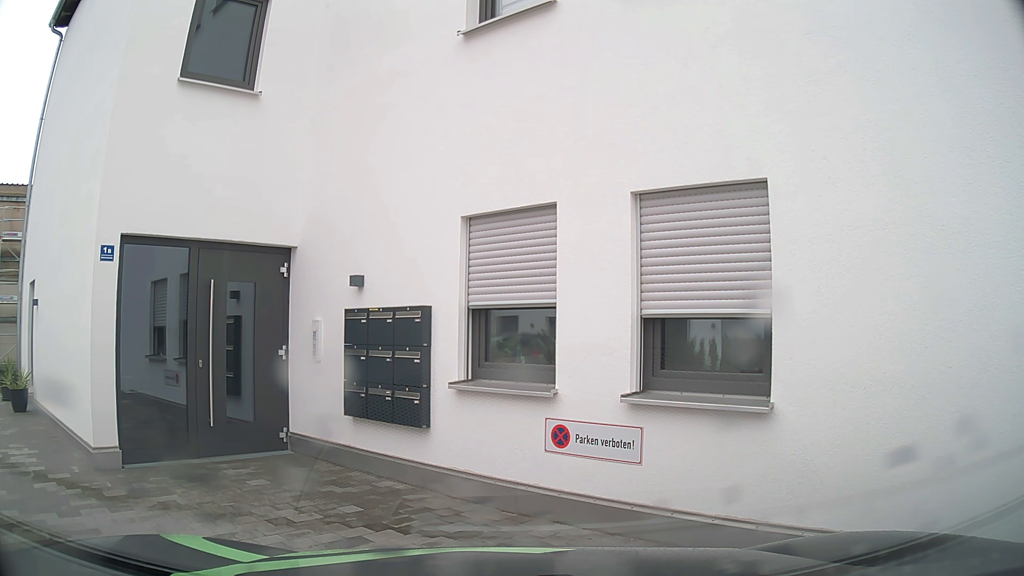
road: tertiary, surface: asphalt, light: Day
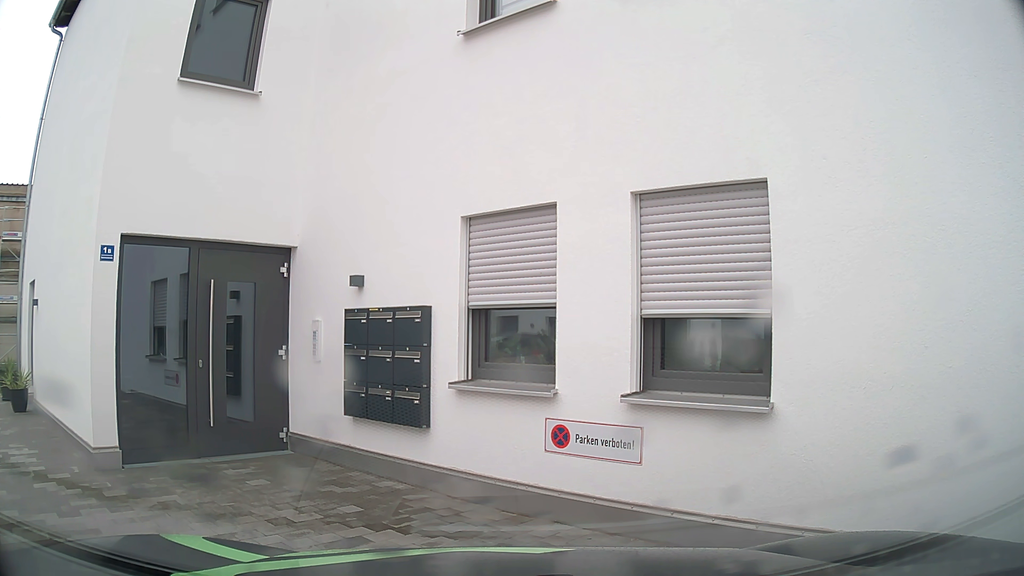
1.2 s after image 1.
(0.0, 0.0) m; 0°
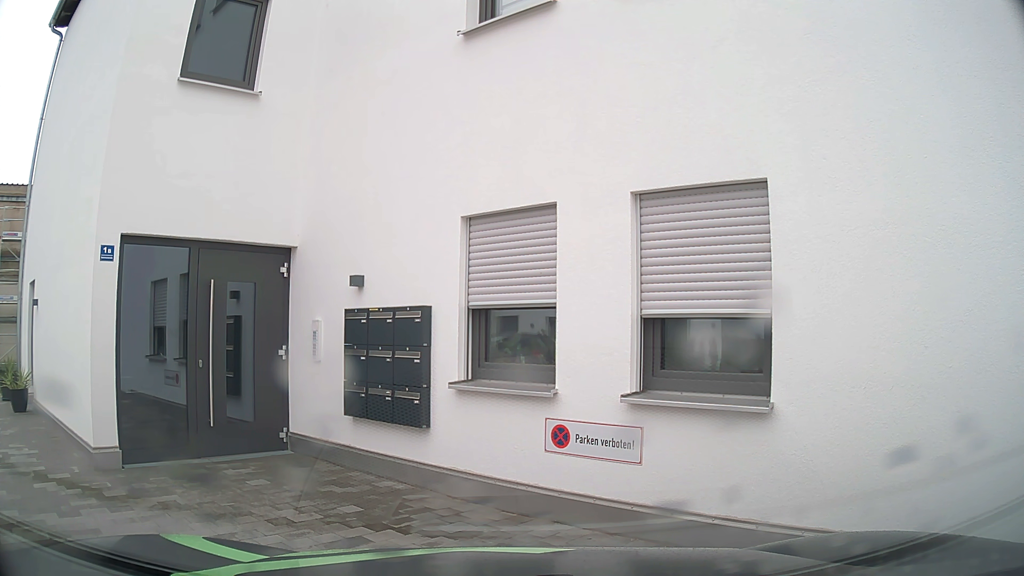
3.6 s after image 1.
(0.0, 0.0) m; 0°
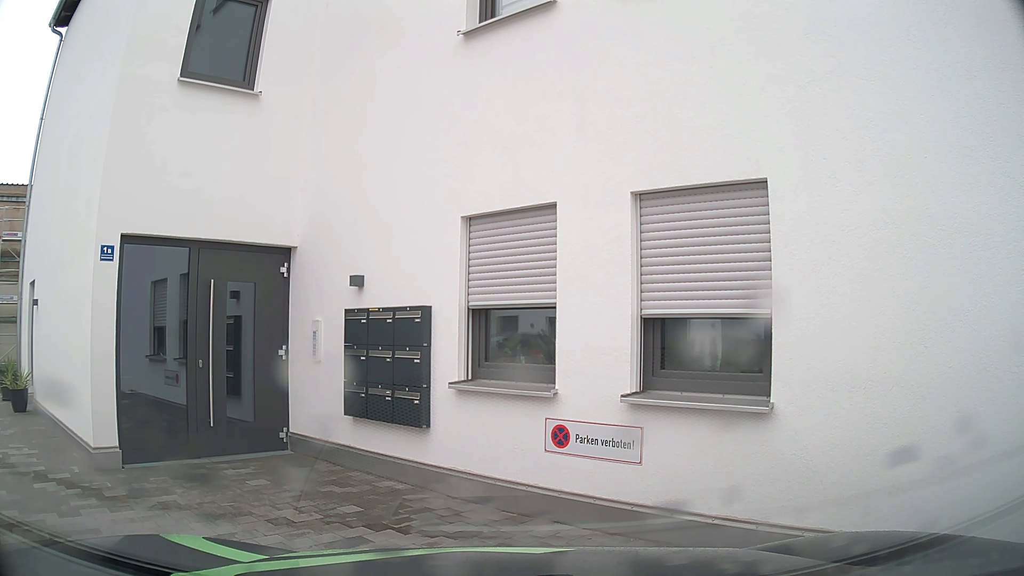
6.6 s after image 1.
(0.0, 0.0) m; 0°
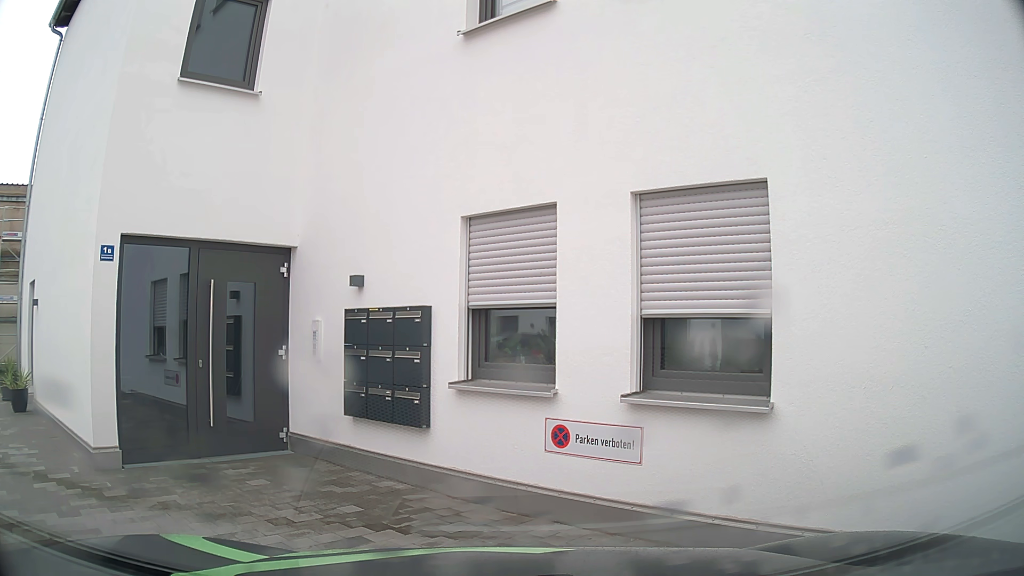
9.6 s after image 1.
(0.0, 0.0) m; 0°
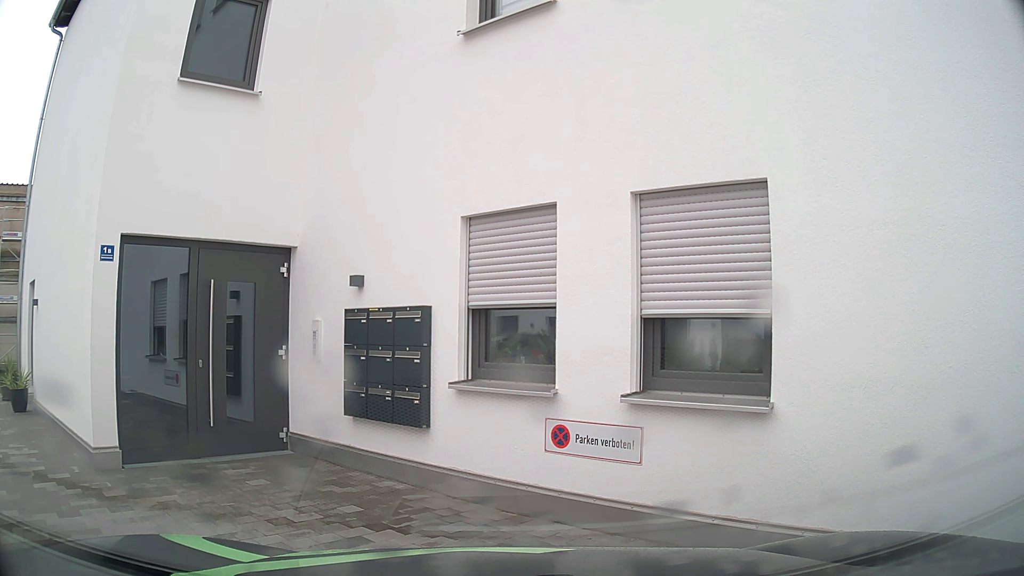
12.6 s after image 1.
(0.0, 0.0) m; 0°
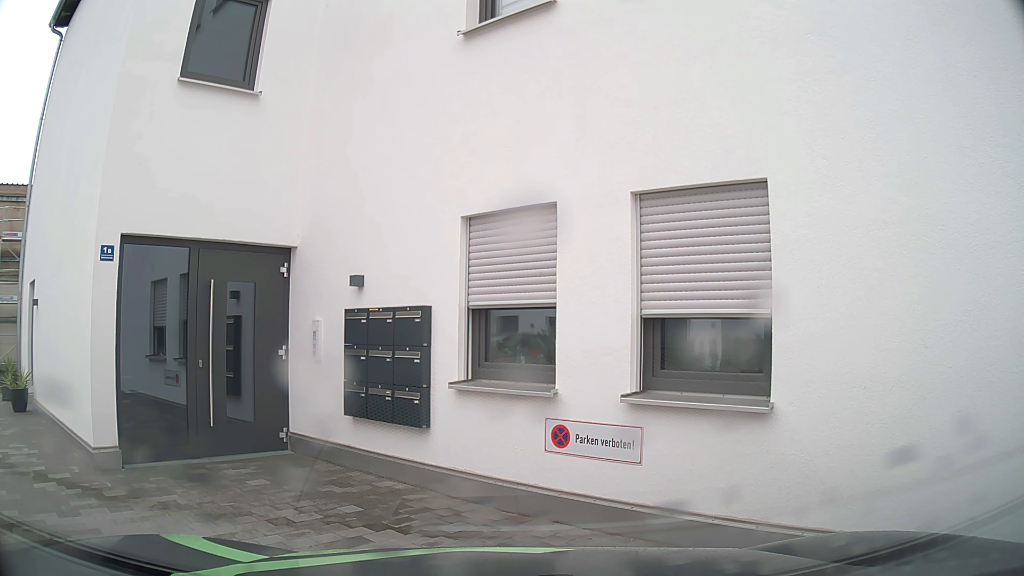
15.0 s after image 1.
(0.0, 0.0) m; 0°
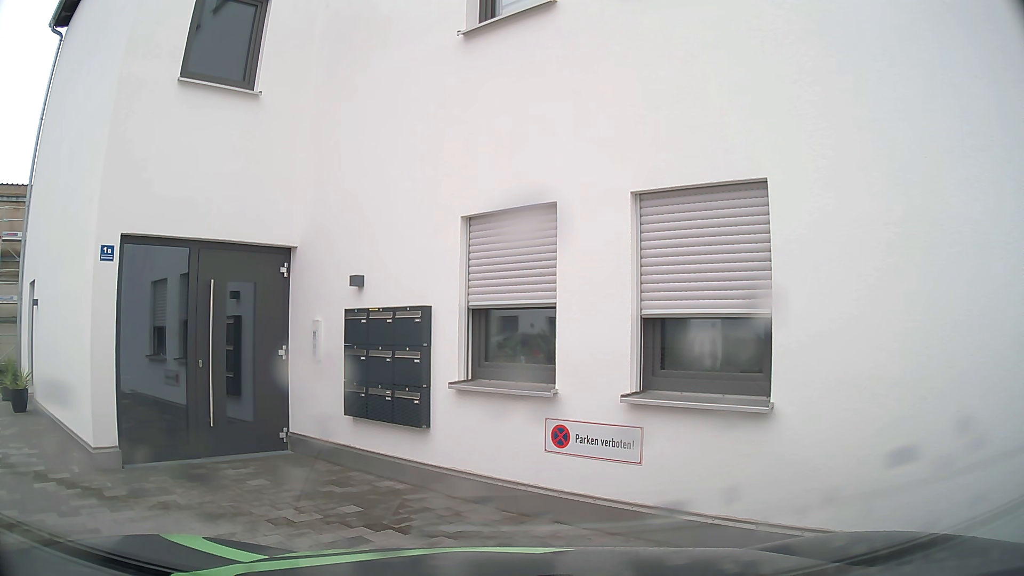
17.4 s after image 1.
(0.0, 0.0) m; 0°
